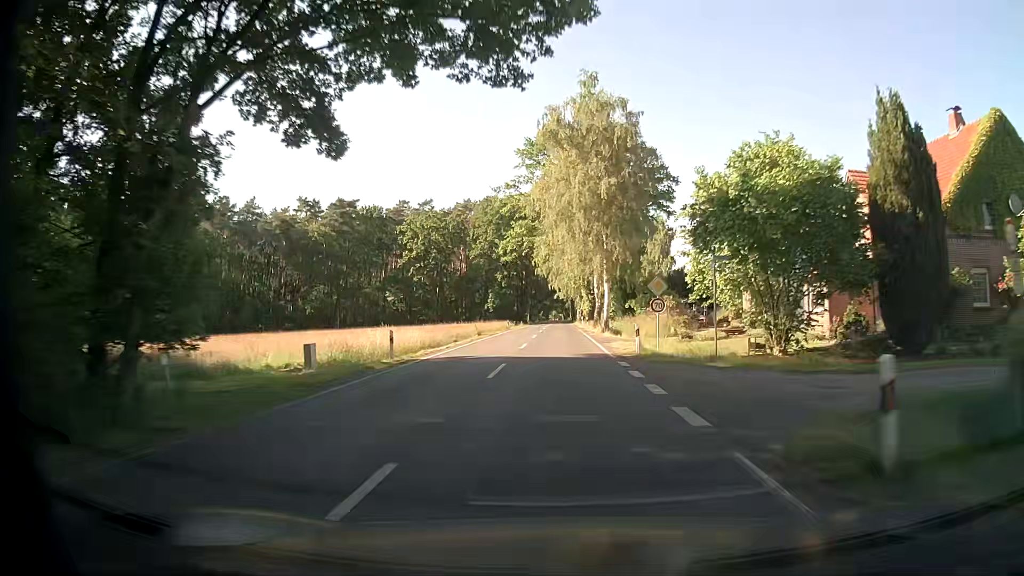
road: secondary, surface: asphalt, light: Day
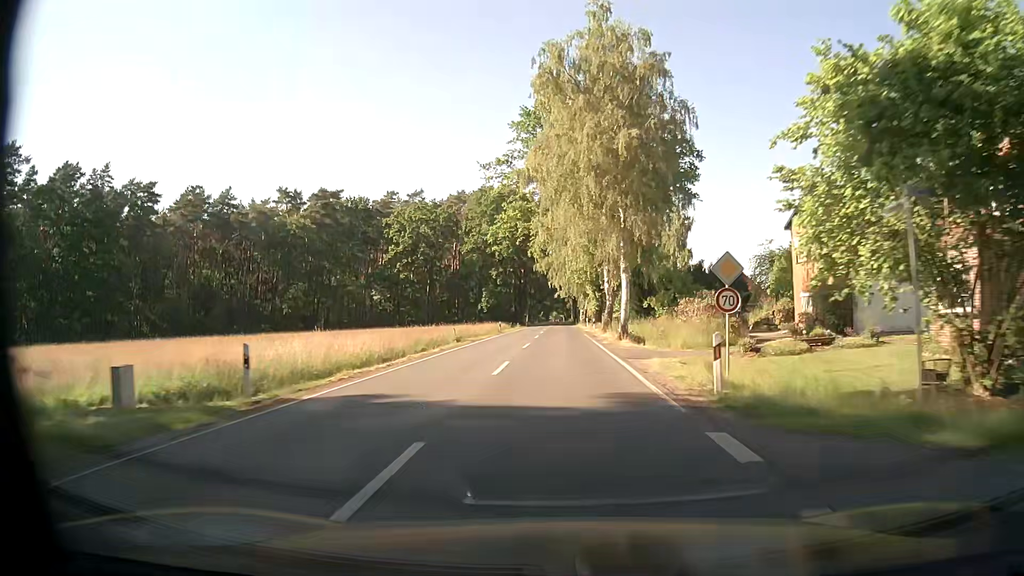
(0.0, +11.2) m; 0°
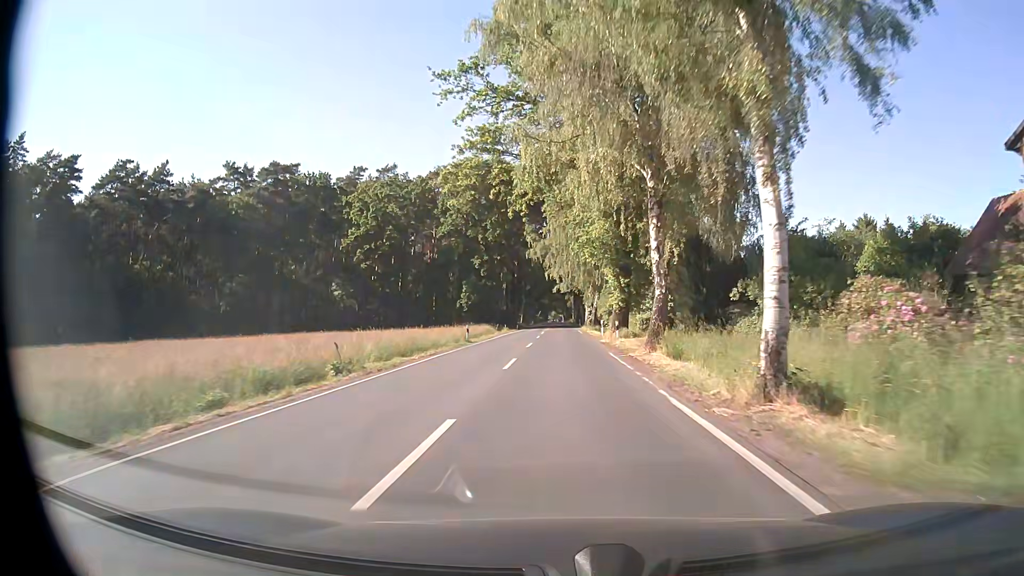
(0.0, +22.5) m; 0°
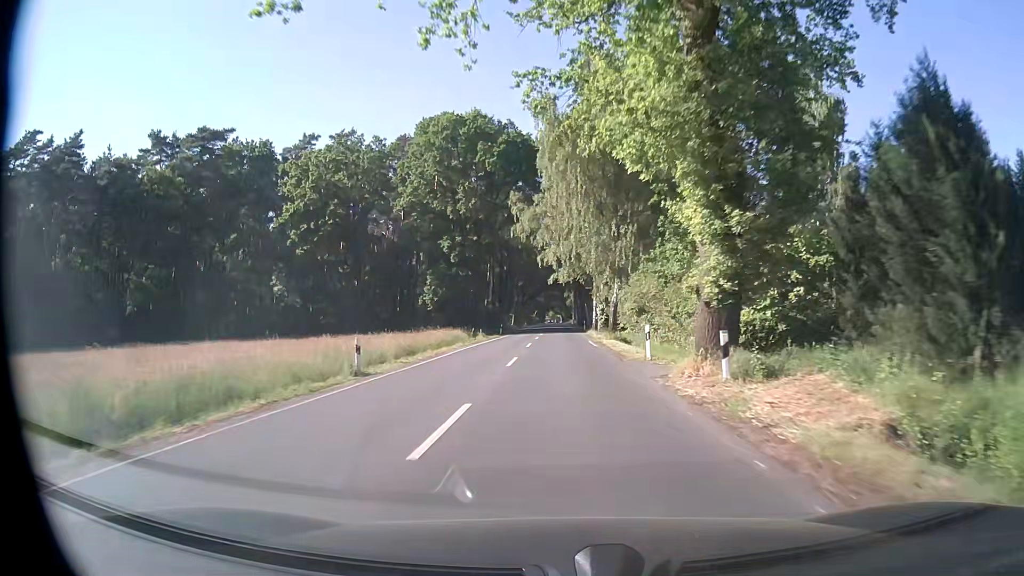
(+0.1, +22.5) m; 0°
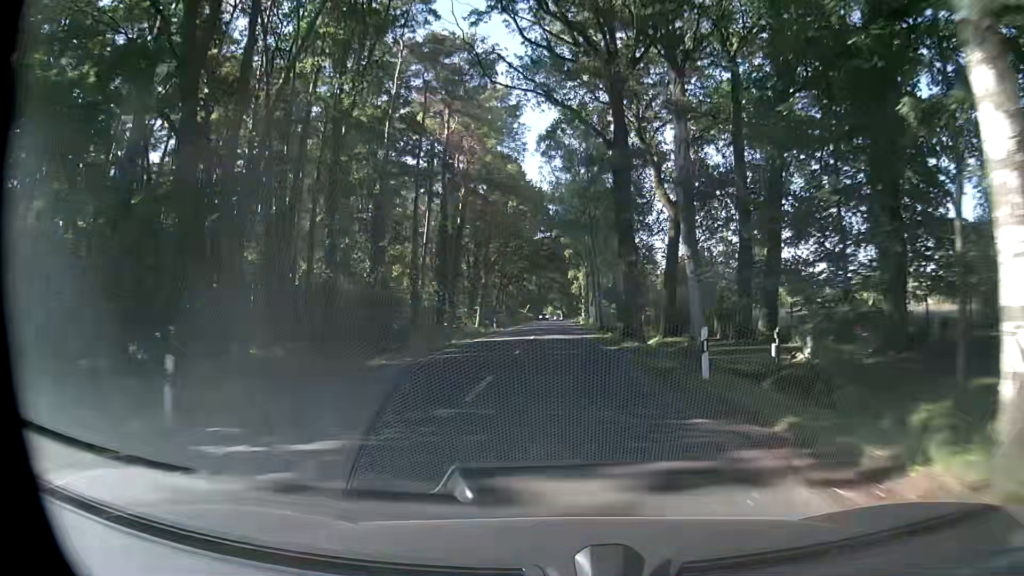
(0.0, +56.5) m; +1°
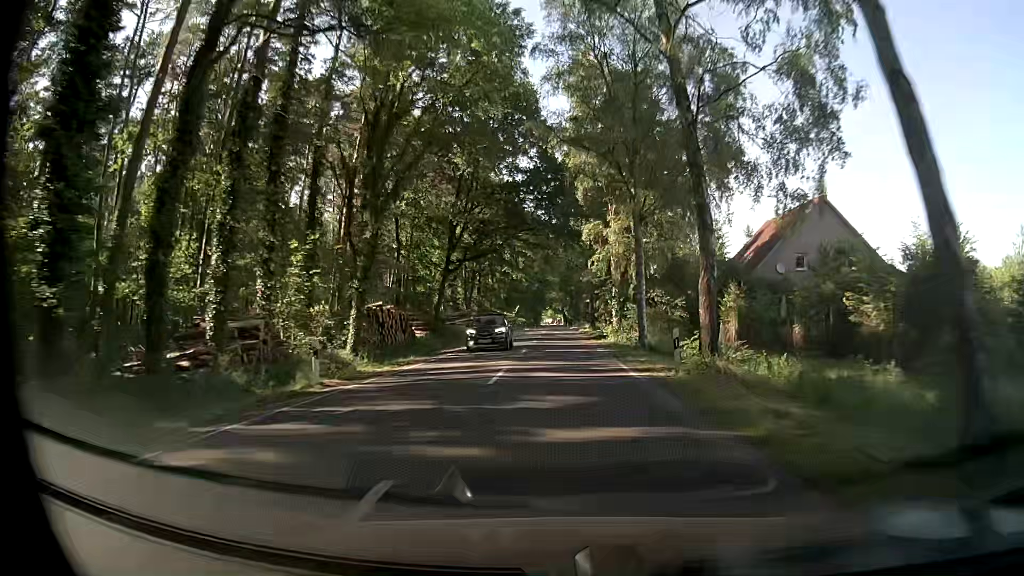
(-0.5, +45.2) m; 0°
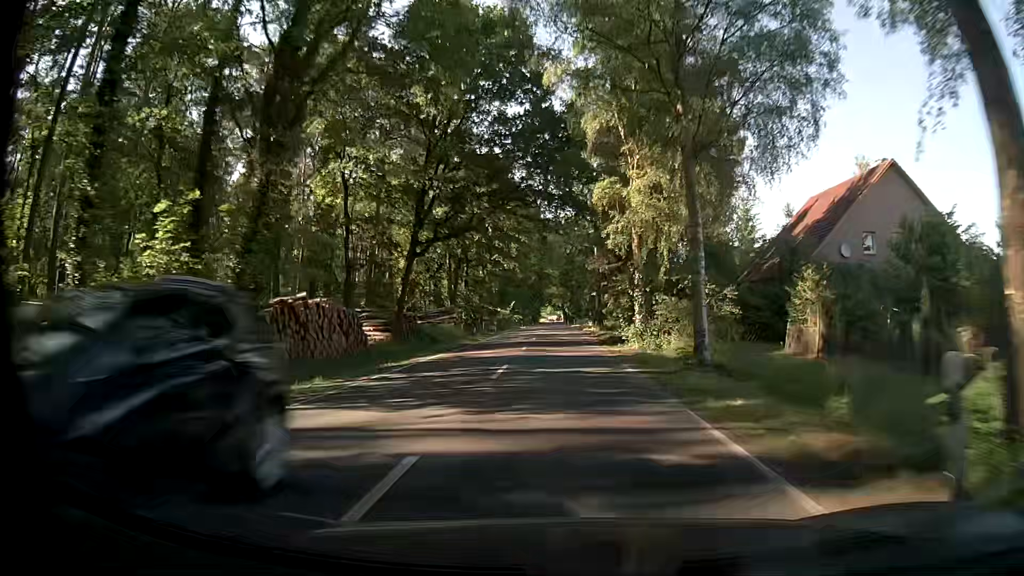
(0.0, +11.3) m; 0°
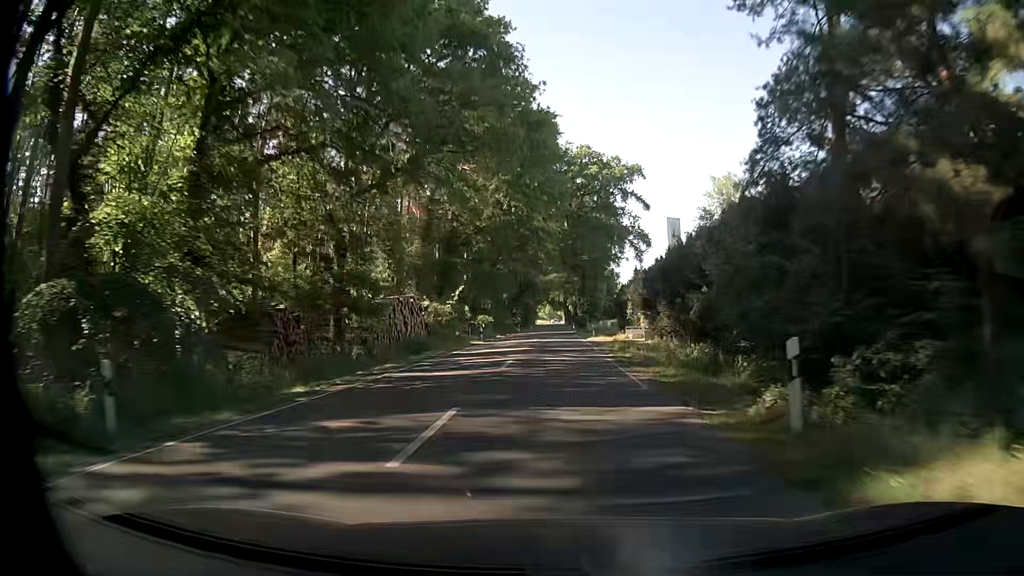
(-0.8, +56.5) m; -1°
(0, +10) (0, +20) (0, +30) (0, +40) (0, +50) (0, +60) (0, +70) (0, +80) (0, +90) (0, +100) m
